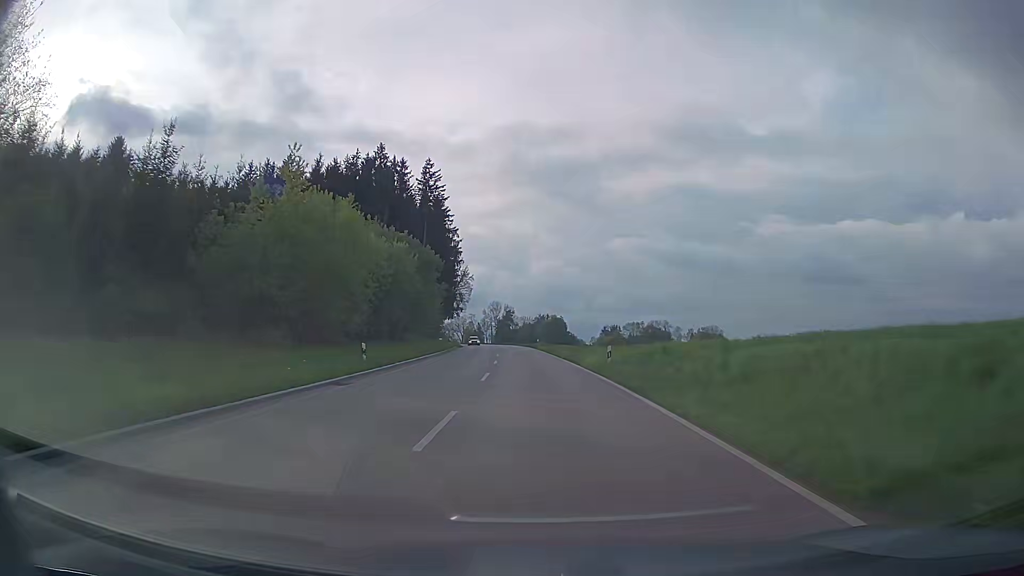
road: secondary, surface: asphalt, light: Day
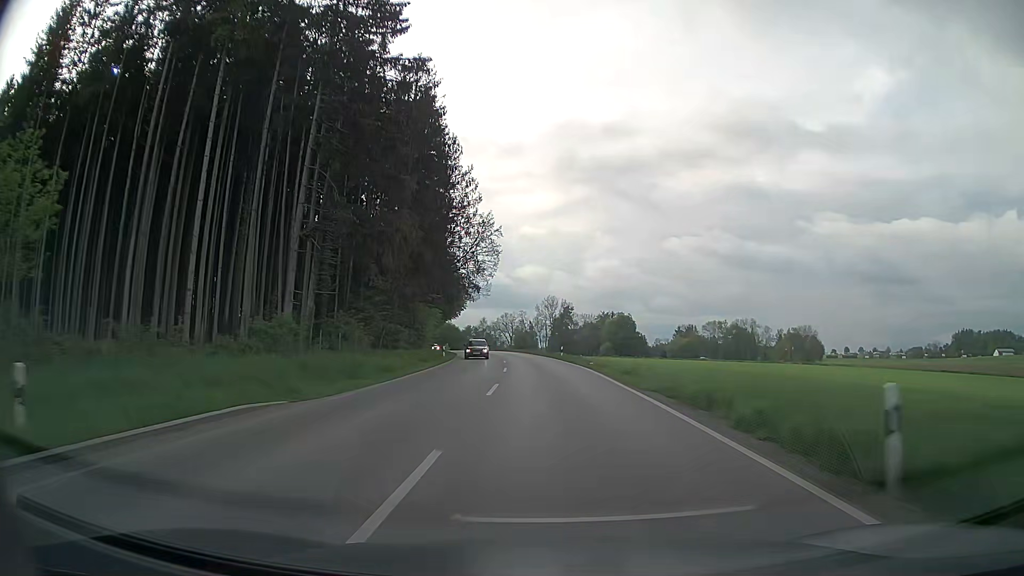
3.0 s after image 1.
(-3.3, +64.0) m; -5°
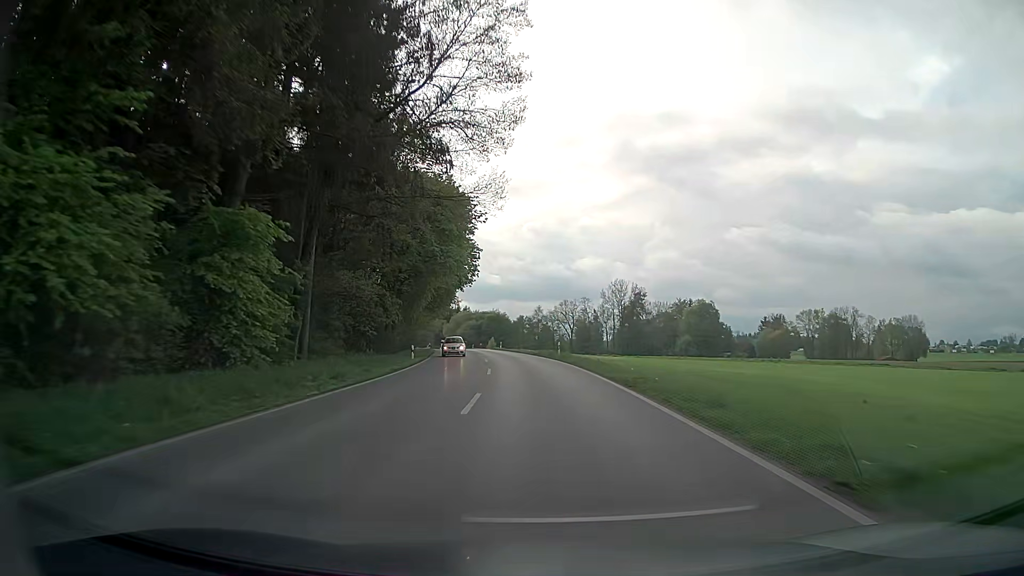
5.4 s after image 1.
(-1.8, +52.7) m; -5°
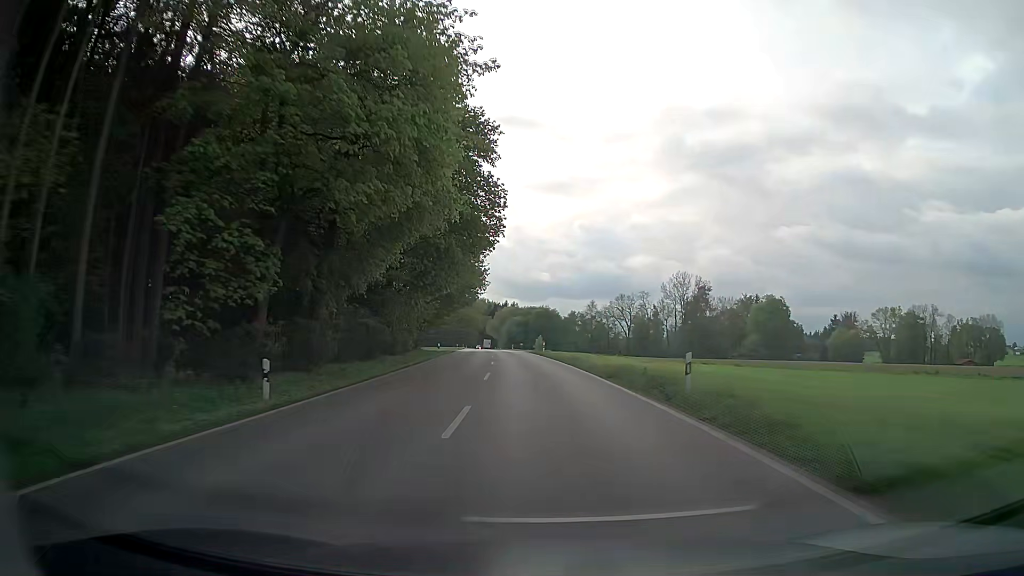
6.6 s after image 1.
(-1.0, +26.8) m; -5°
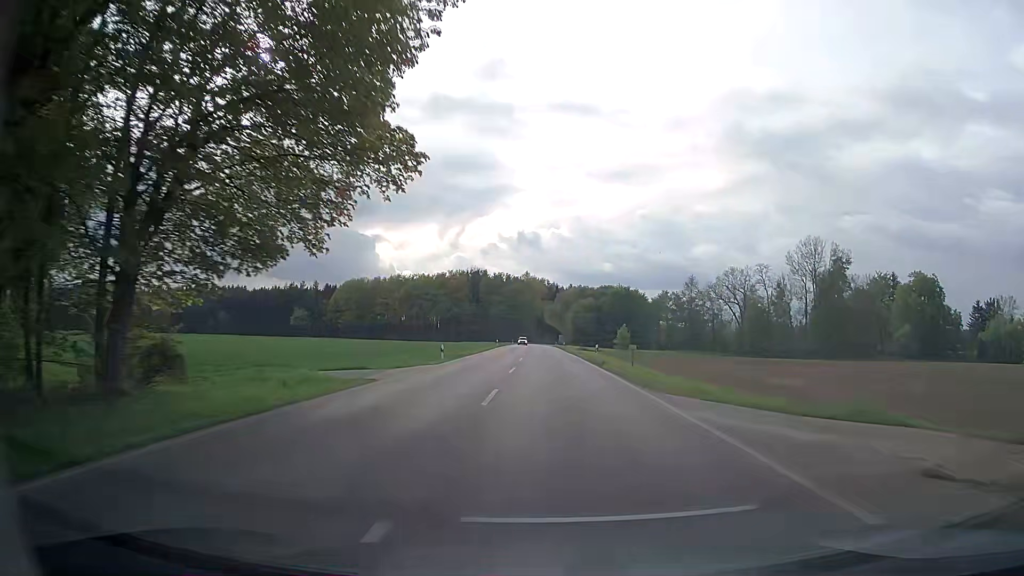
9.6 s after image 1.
(-4.0, +68.4) m; -5°
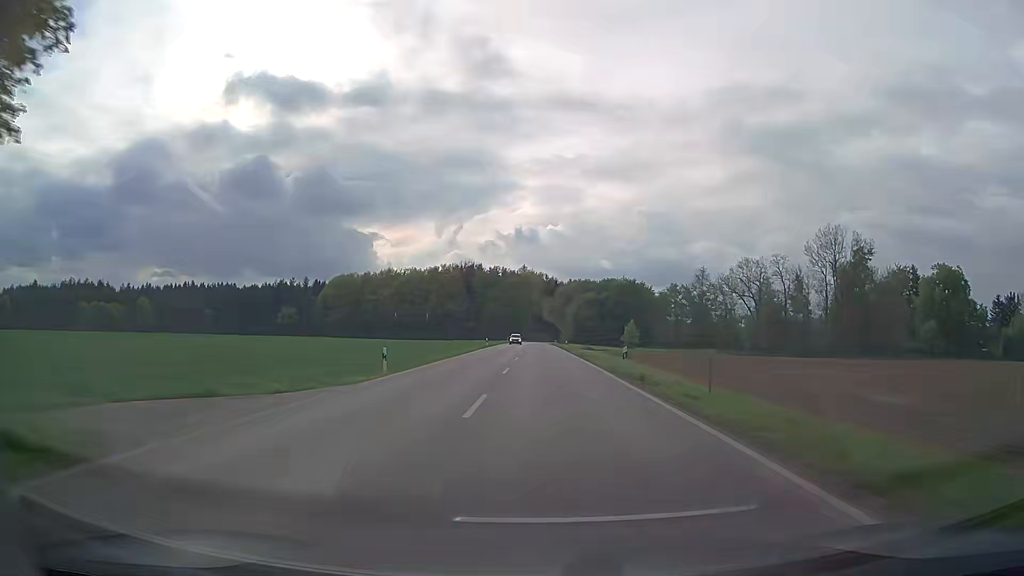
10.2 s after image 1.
(0.0, +13.9) m; 0°
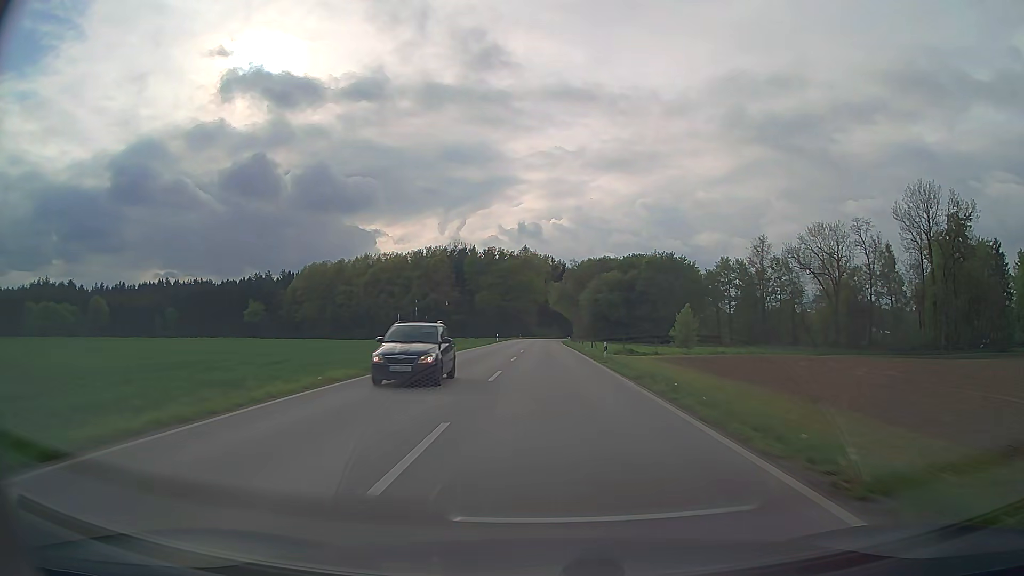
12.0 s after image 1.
(-0.1, +41.4) m; 0°
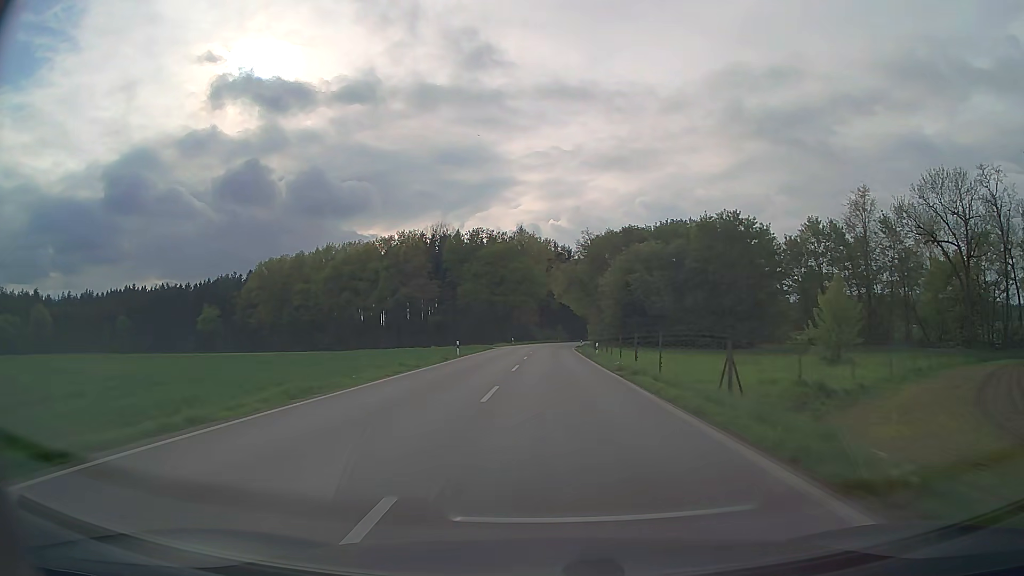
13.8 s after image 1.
(-0.1, +40.0) m; 0°
(0, +10) (0, +20) (0, +30) (0, +40) (0, +50) (+1, +60) (+1, +70) (+1, +80) (+2, +90) (+3, +100) m
